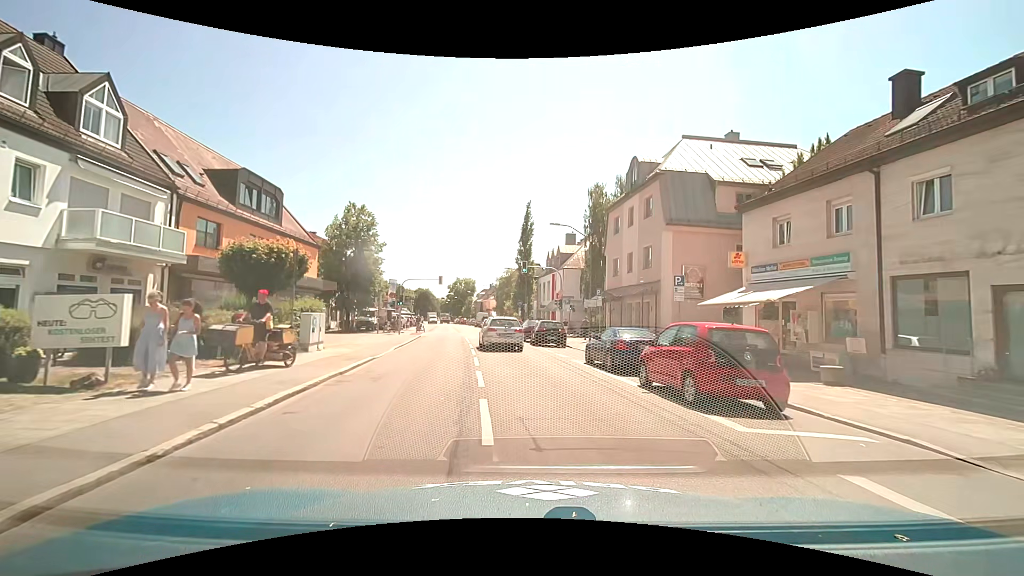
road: secondary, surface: asphalt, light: Day
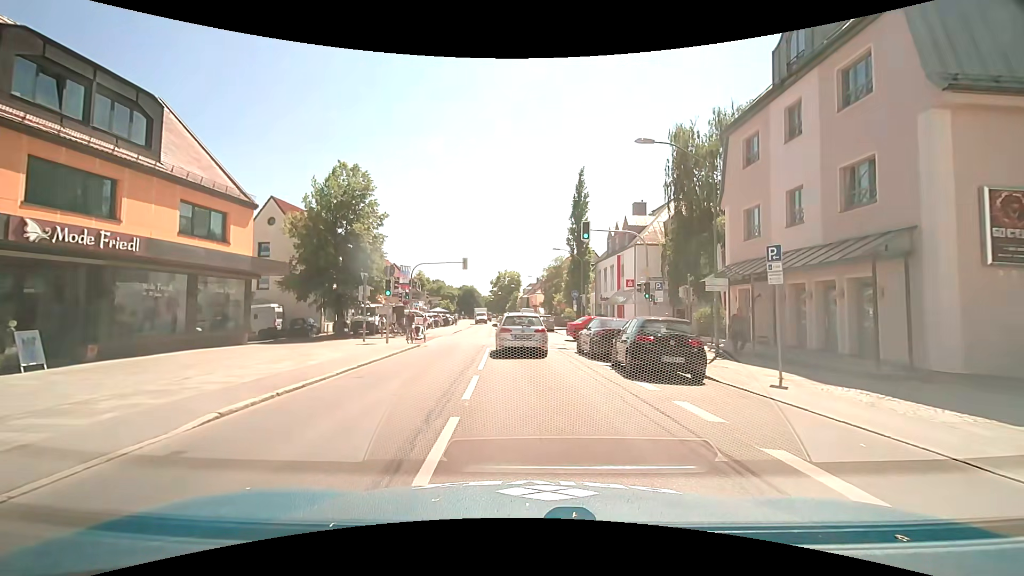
(-0.6, +15.1) m; -5°
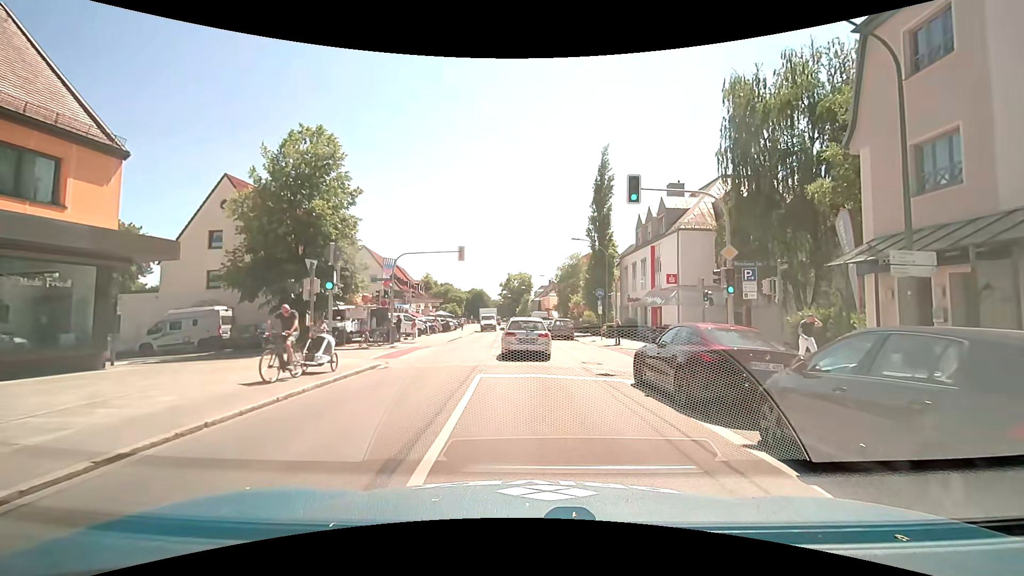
(-0.2, +8.7) m; -1°
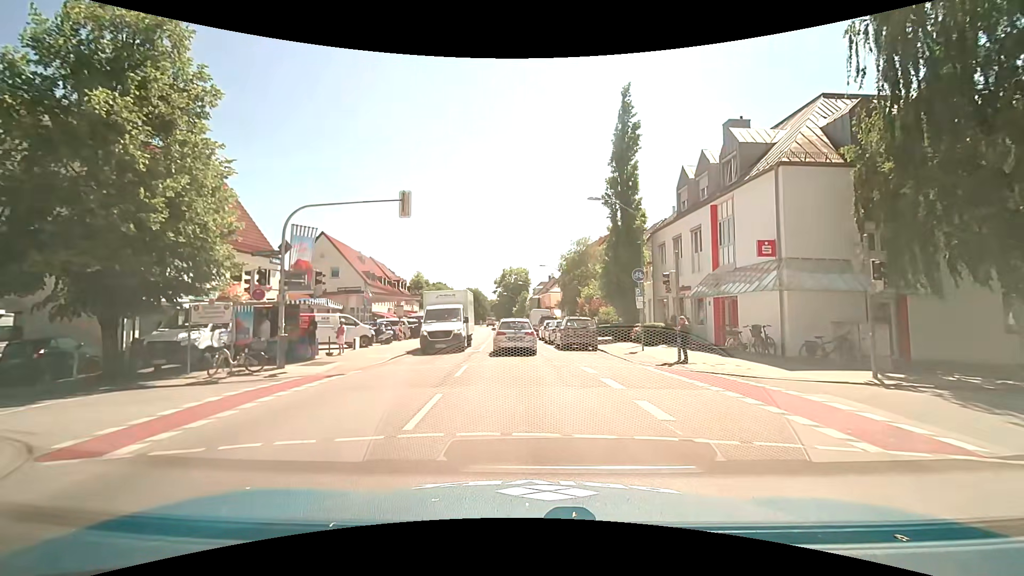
(0.0, +13.6) m; +1°
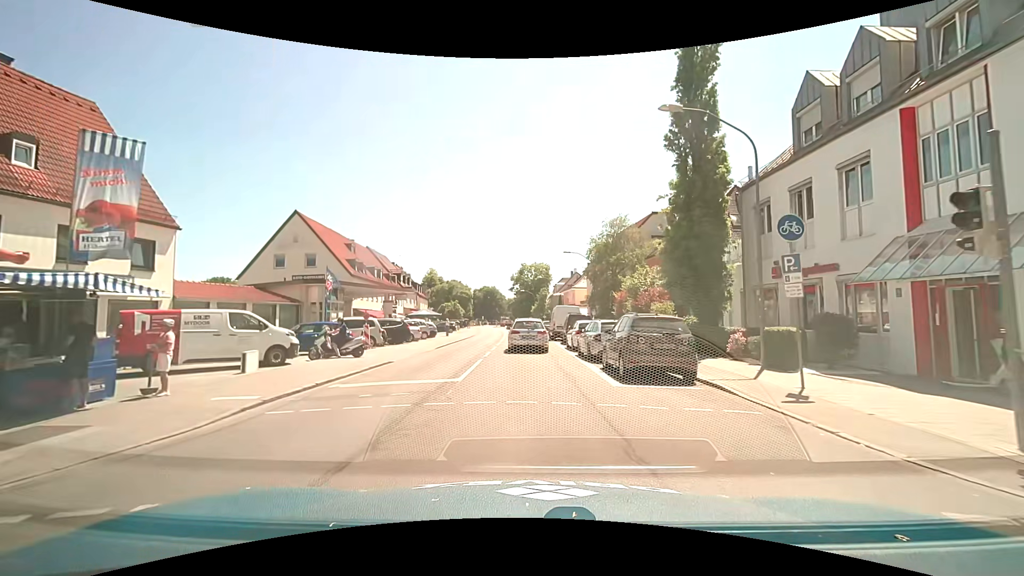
(-0.3, +11.8) m; -3°
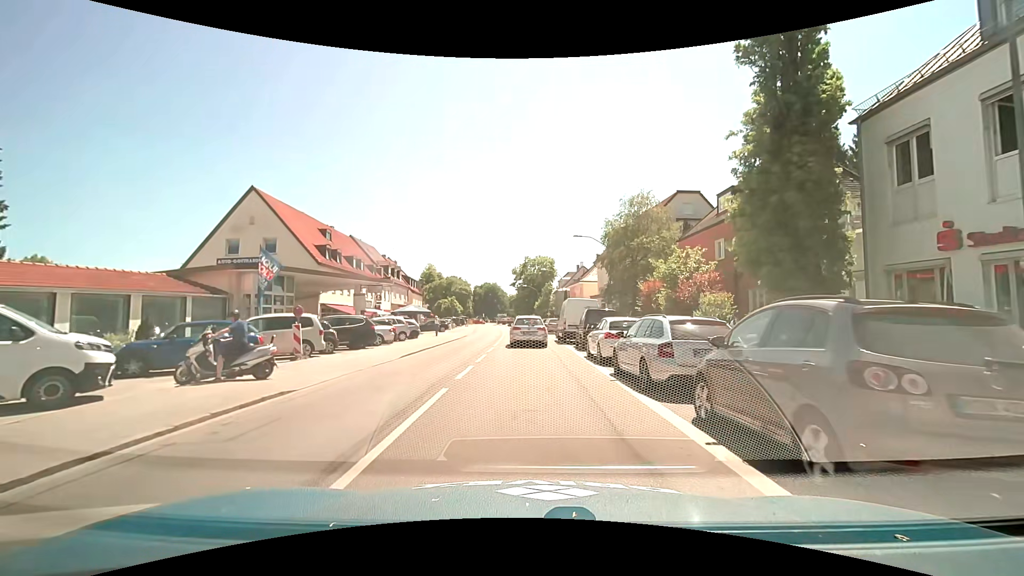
(-0.1, +8.1) m; 0°
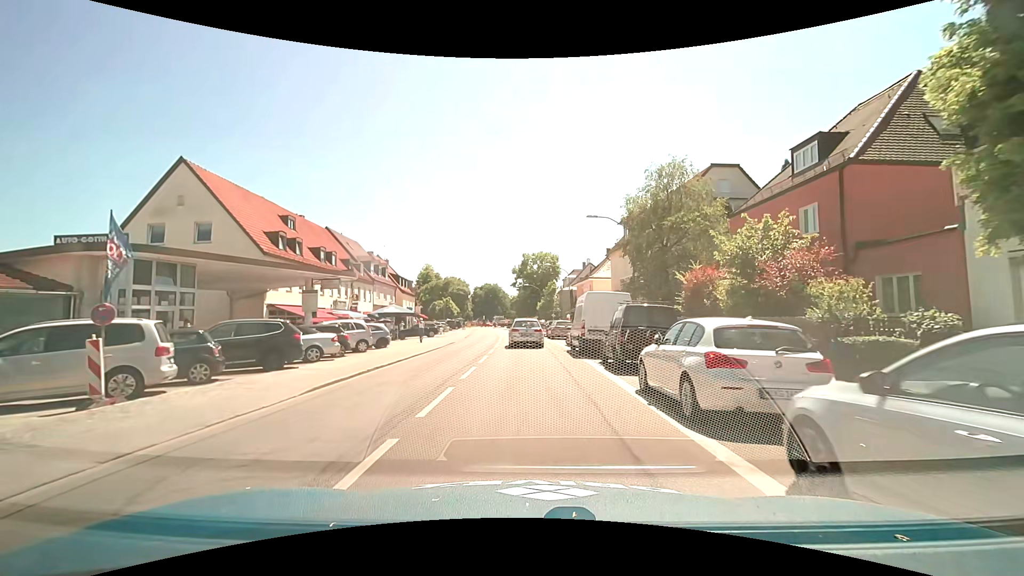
(-0.1, +8.4) m; 0°
(0, +10) (0, +20) (-1, +30) (-1, +40) (-2, +50) (-3, +60) (-4, +70) (-4, +80) (-5, +90) (-5, +100) m
